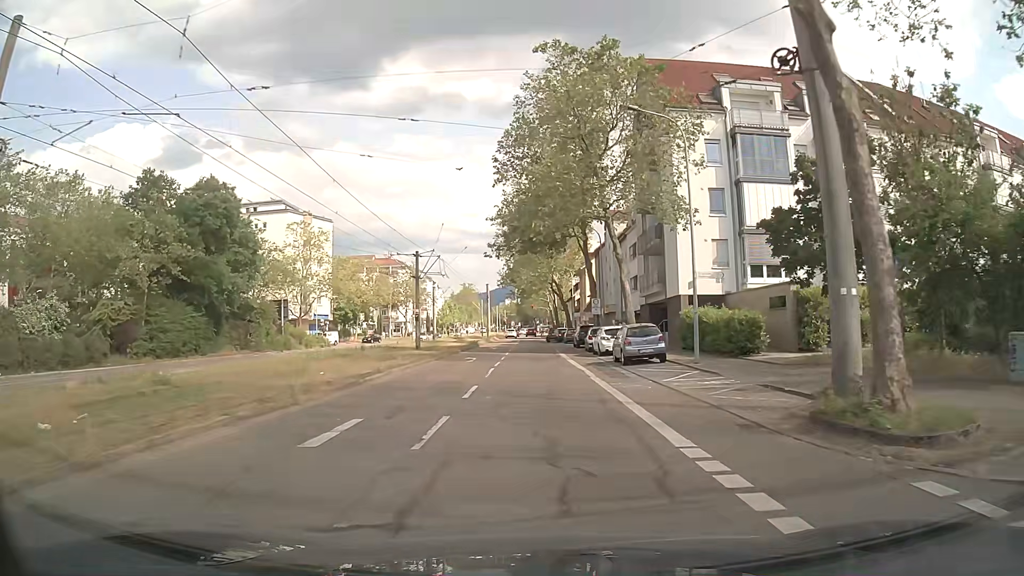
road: tertiary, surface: asphalt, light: Day
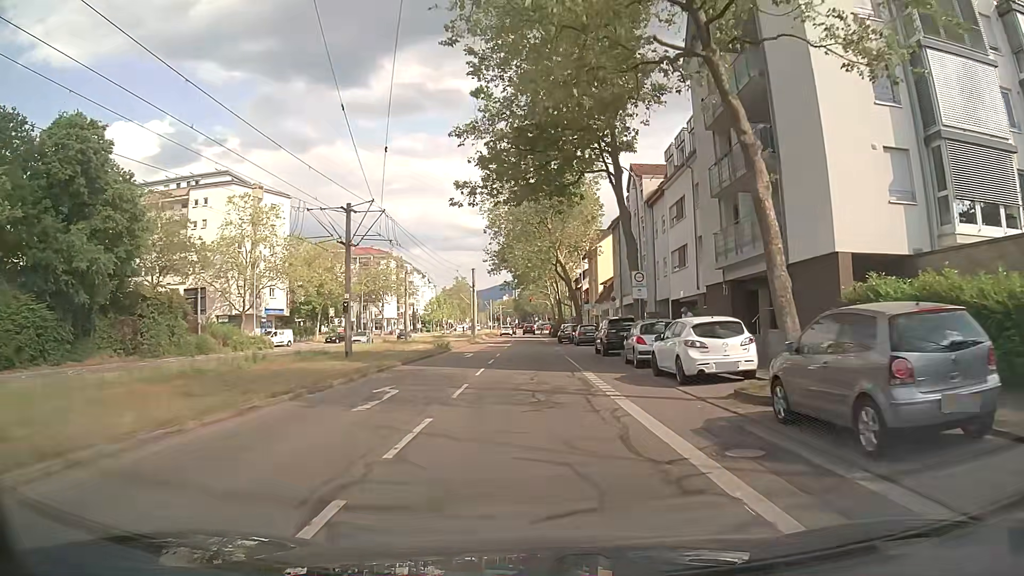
(-0.1, +18.9) m; 0°
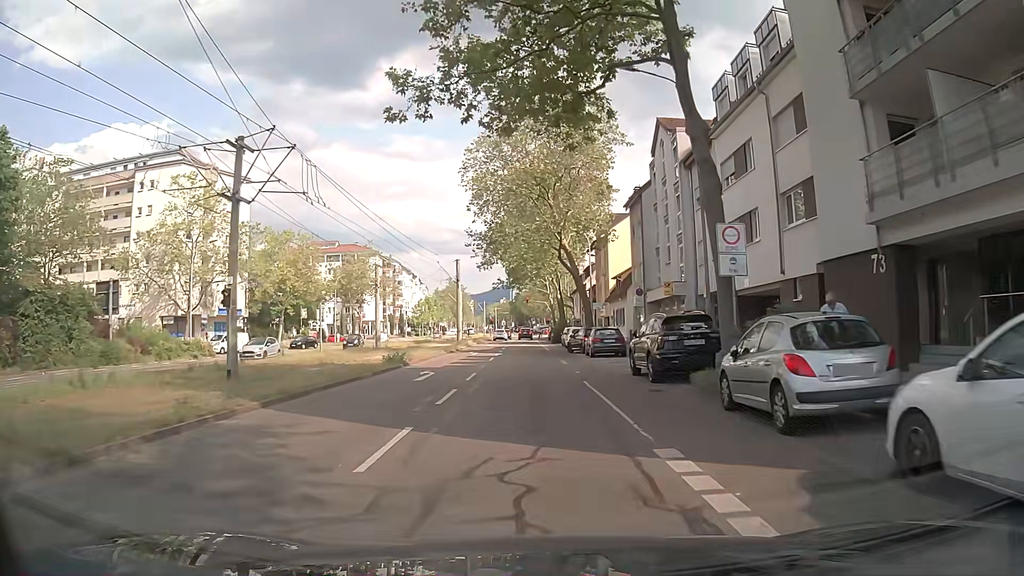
(+0.1, +12.6) m; 0°
(0, +10) (0, +20) (0, +30) (0, +40) (0, +50) (-1, +60) (-1, +70) (-1, +80) (-1, +90) (-1, +100) m
